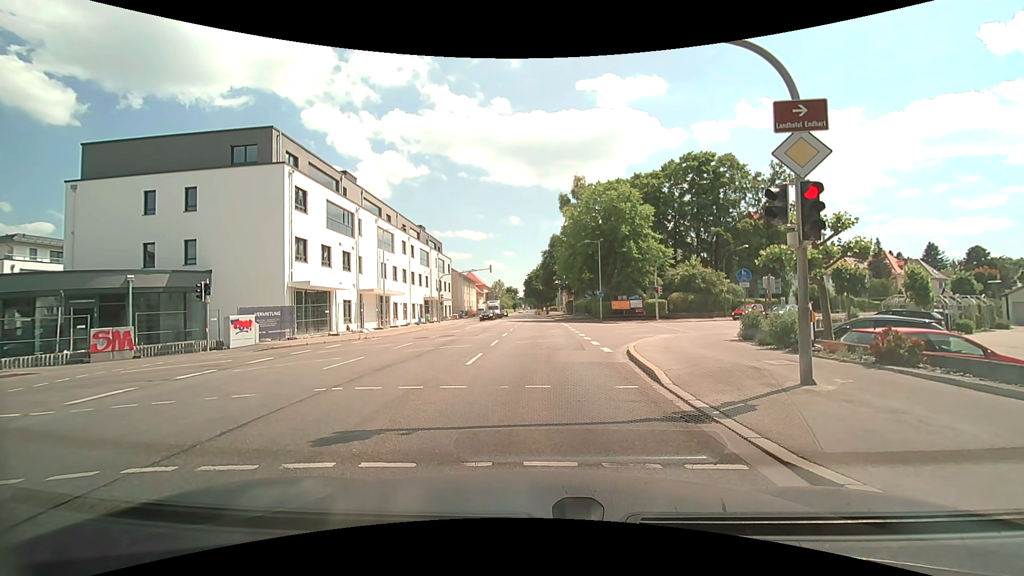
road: secondary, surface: asphalt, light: Day
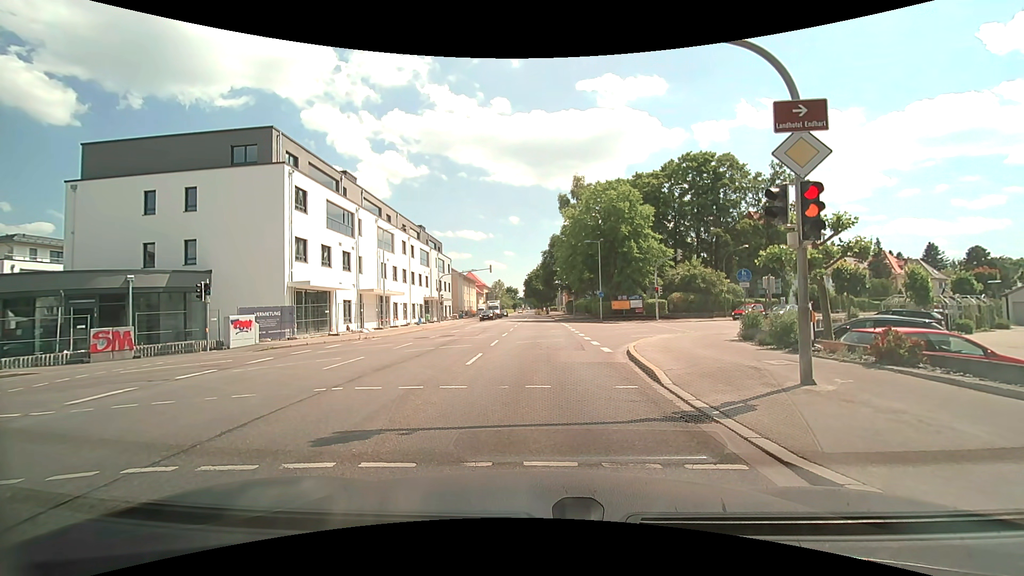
(0.0, 0.0) m; 0°
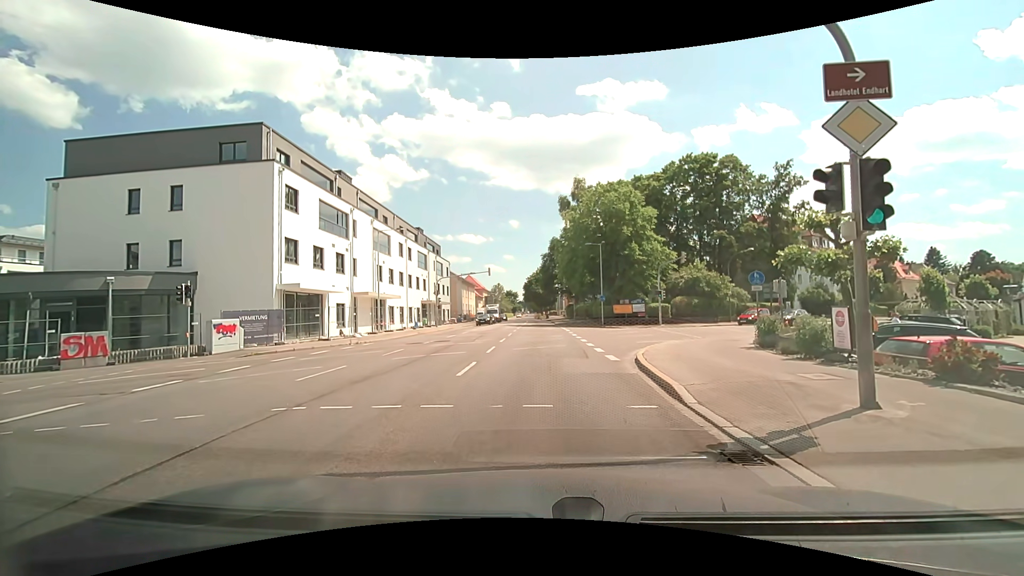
(0.0, +1.5) m; -1°
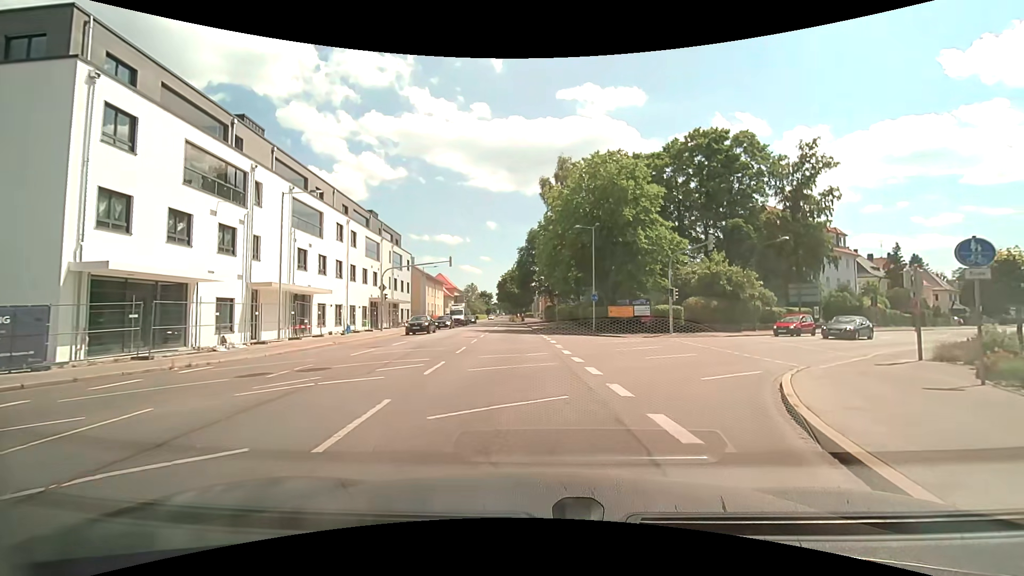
(+0.3, +12.4) m; +4°
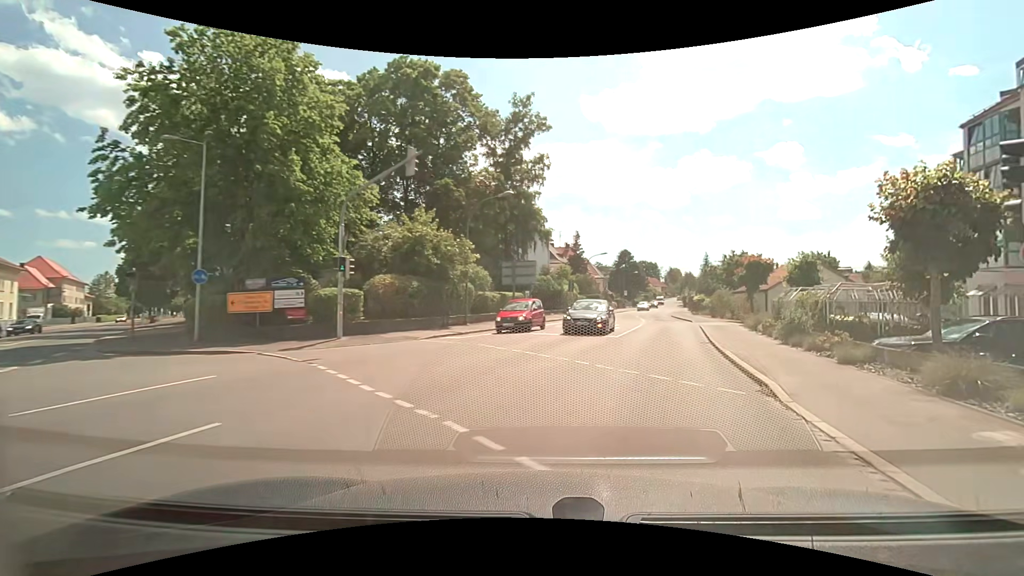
(+4.4, +16.2) m; +32°
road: tertiary
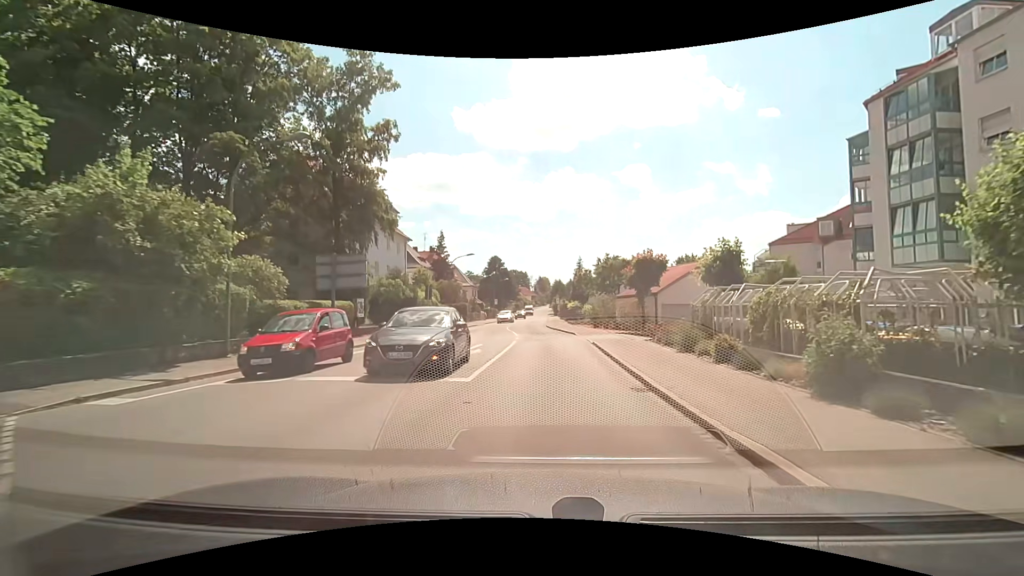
(+1.6, +10.1) m; +15°
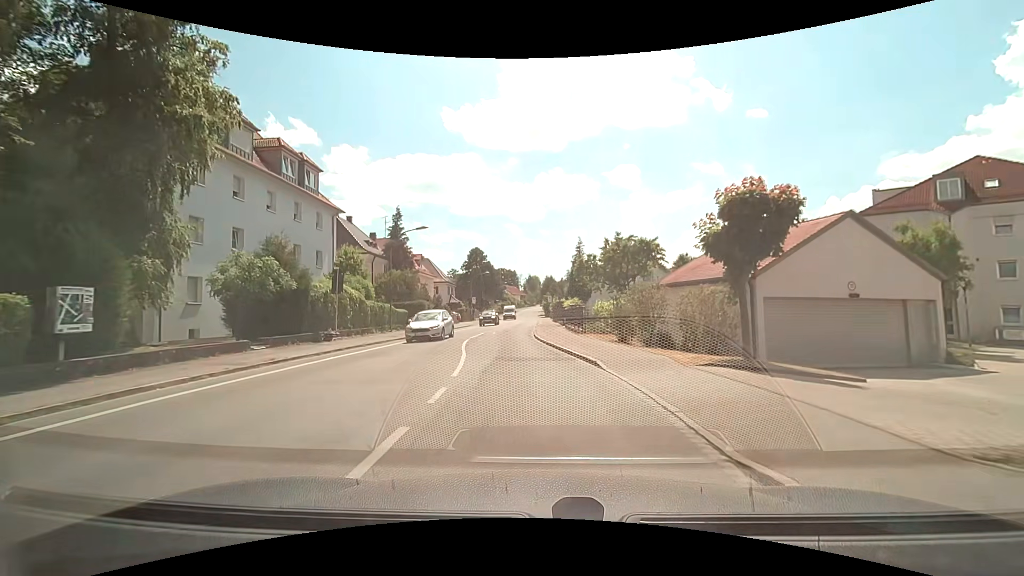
(+0.3, +17.0) m; 0°
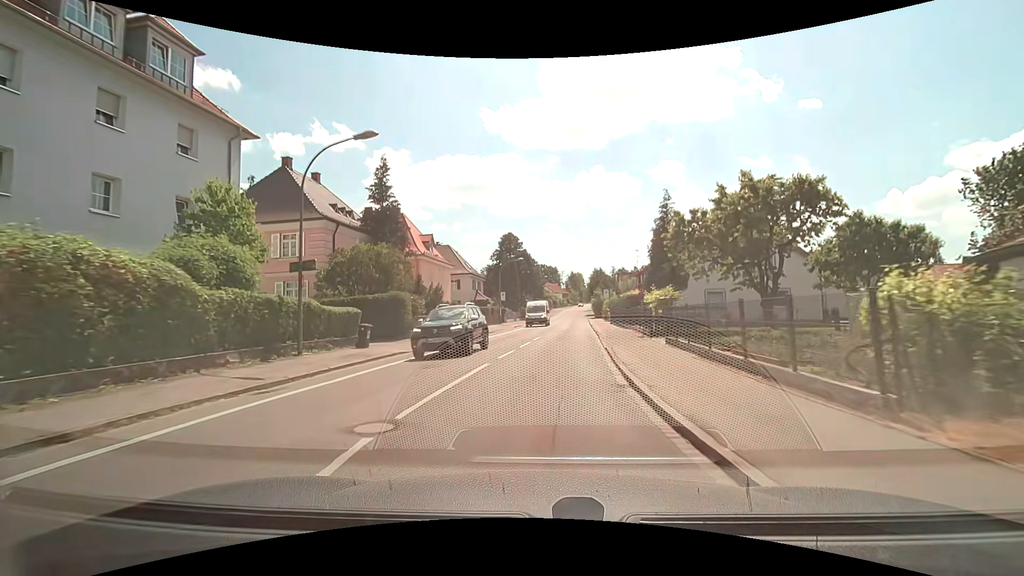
(-0.9, +19.0) m; -4°
(0, +10) (+1, +20) (+2, +30) (+2, +40) (+3, +50) (+4, +60) (+5, +70) (+6, +80) (+7, +90) (+7, +100) m
